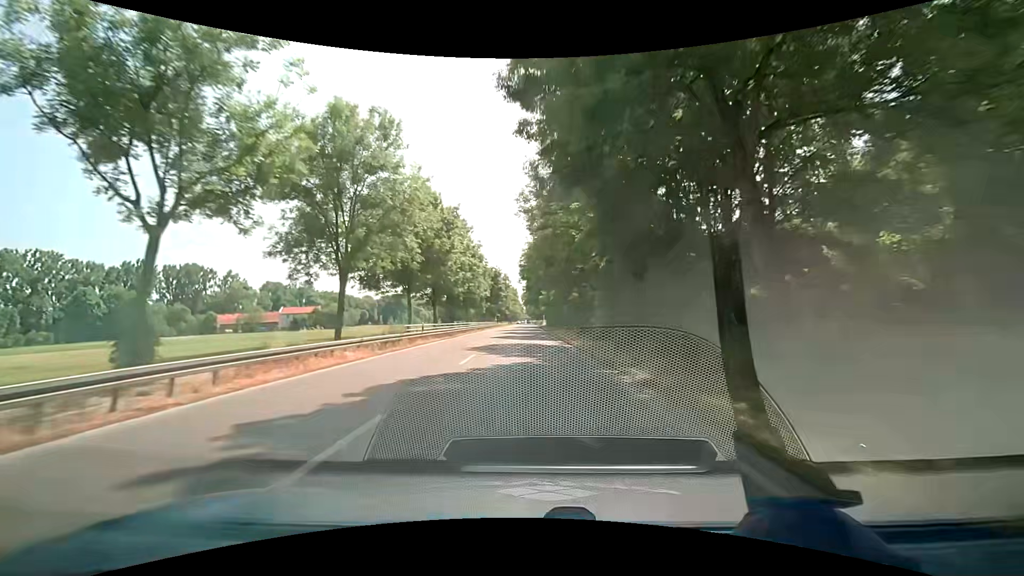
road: secondary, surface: asphalt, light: Day
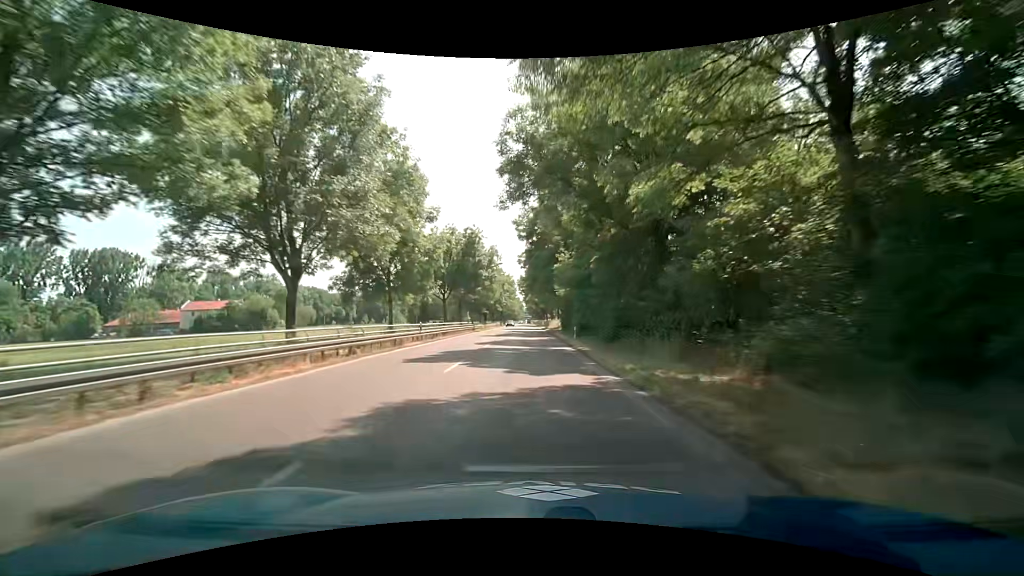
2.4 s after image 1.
(0.0, +50.1) m; -1°
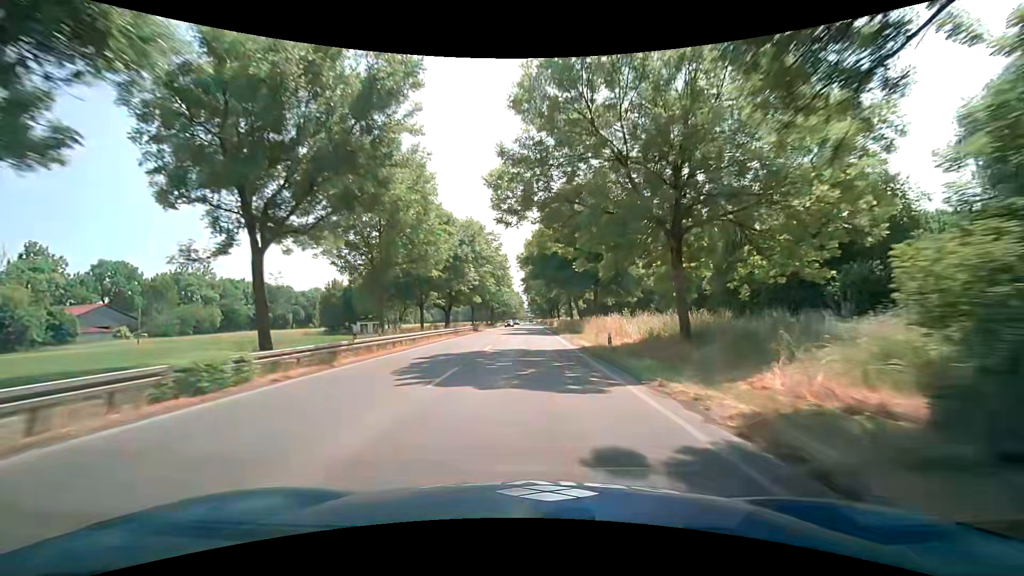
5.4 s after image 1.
(+0.3, +62.5) m; +1°
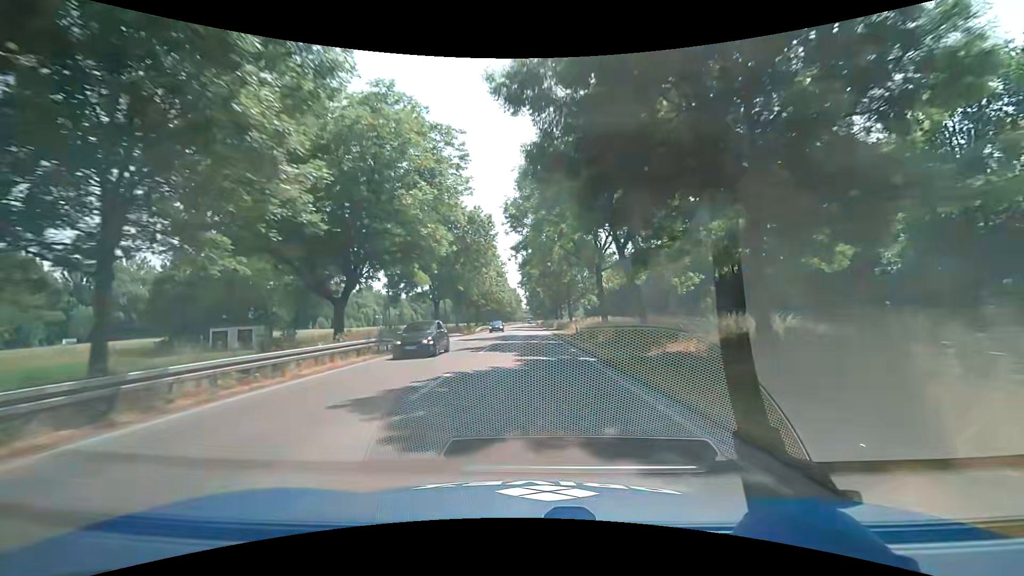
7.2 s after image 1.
(-0.1, +37.5) m; 0°
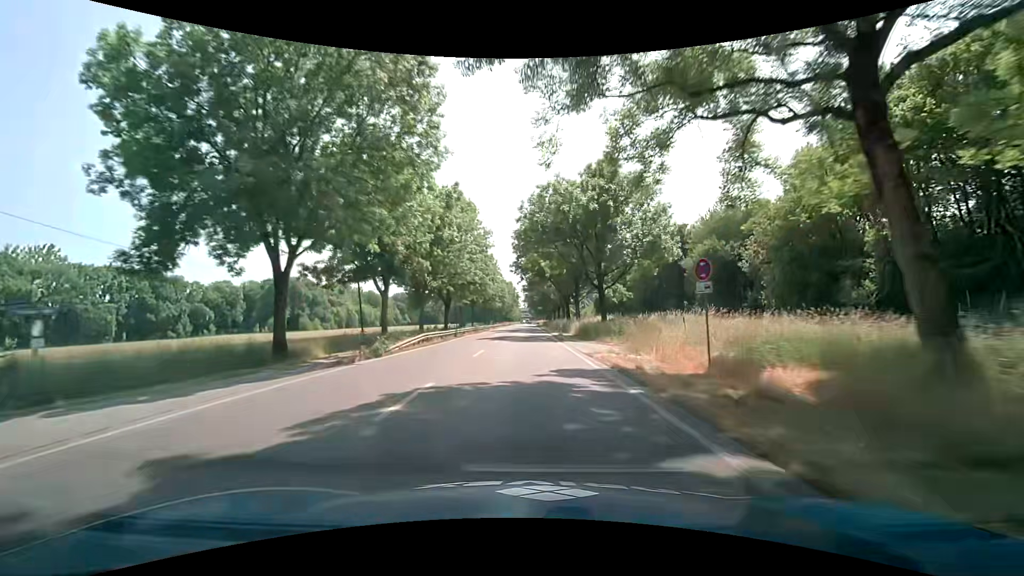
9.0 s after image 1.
(+0.1, +37.5) m; 0°
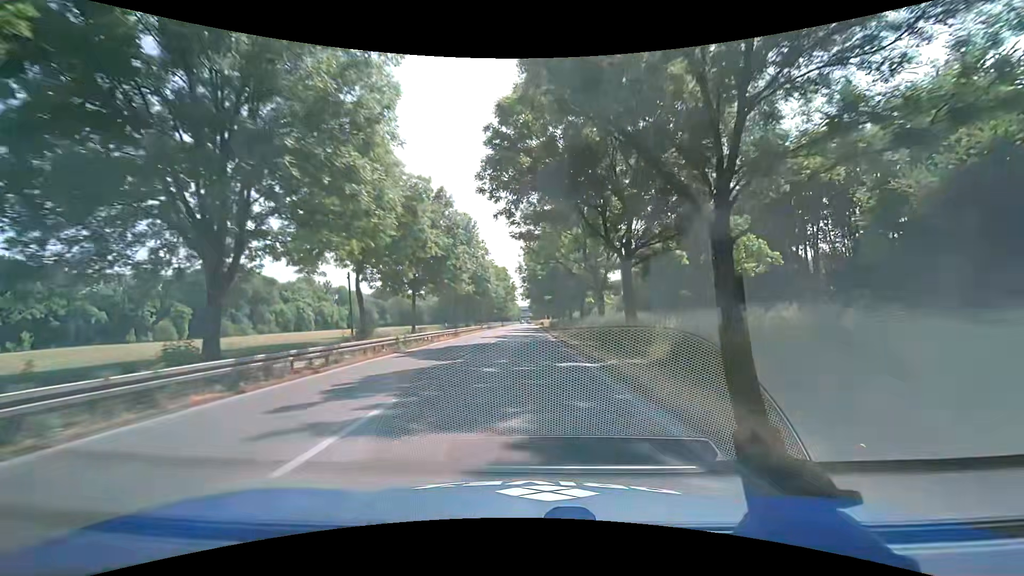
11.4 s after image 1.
(0.0, +50.0) m; -1°
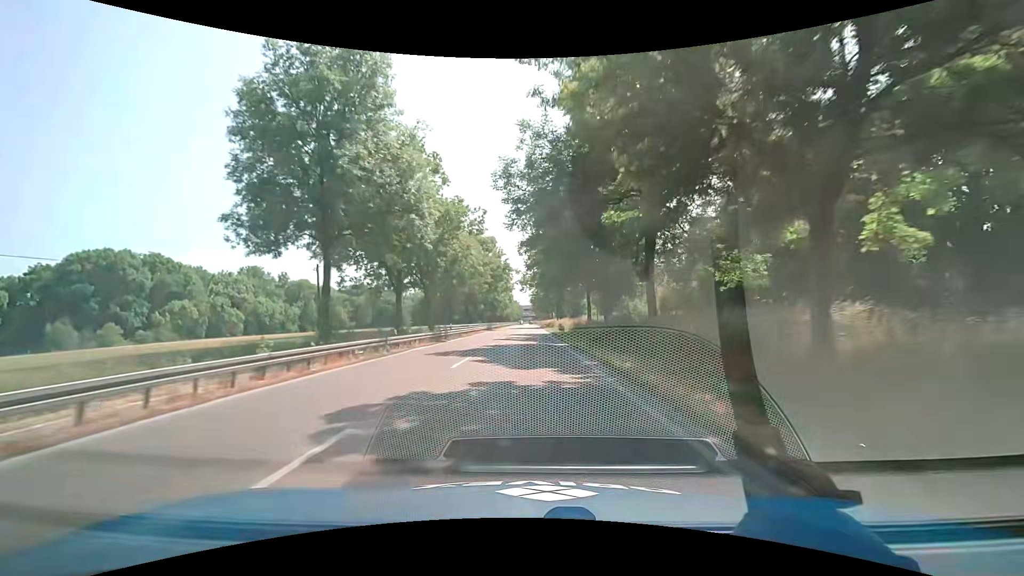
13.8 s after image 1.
(+0.2, +49.9) m; 0°
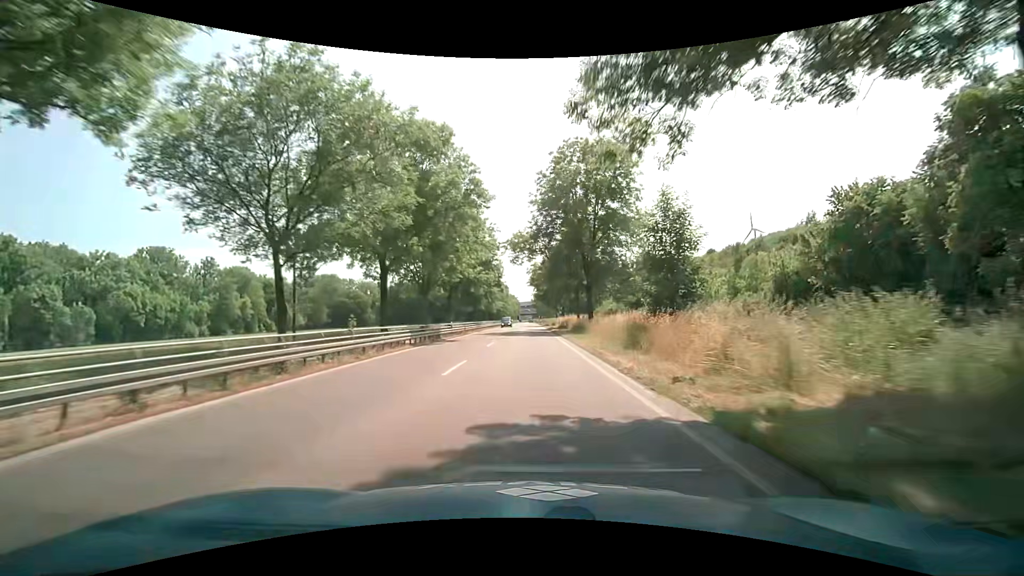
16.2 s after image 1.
(-0.2, +50.0) m; 0°
(0, +10) (0, +20) (0, +30) (0, +40) (0, +50) (0, +60) (0, +70) (0, +80) (0, +90) (0, +100) m
